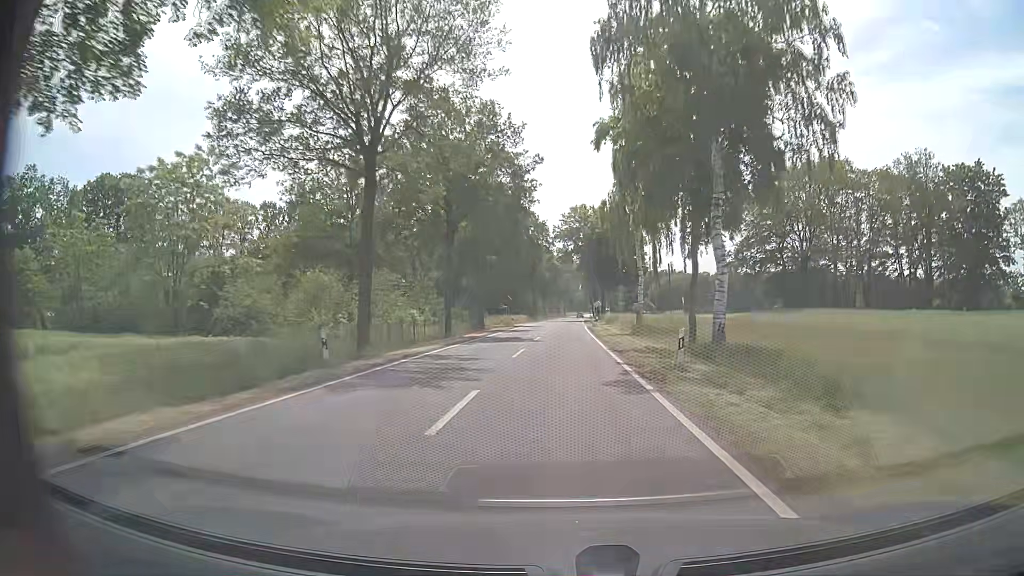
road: tertiary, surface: asphalt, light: Day
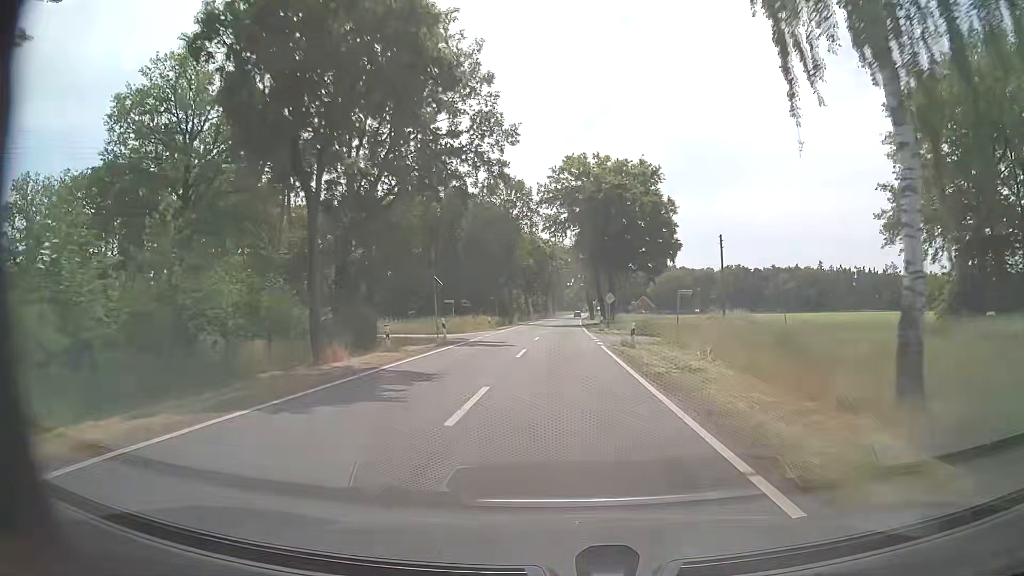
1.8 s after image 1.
(+0.1, +35.6) m; +1°
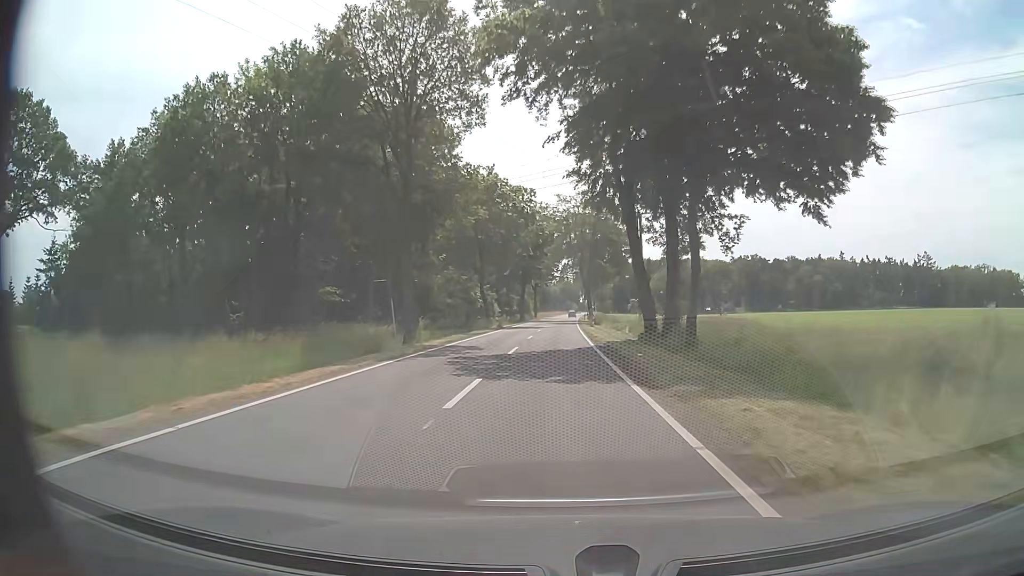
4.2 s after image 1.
(+0.6, +47.1) m; +1°
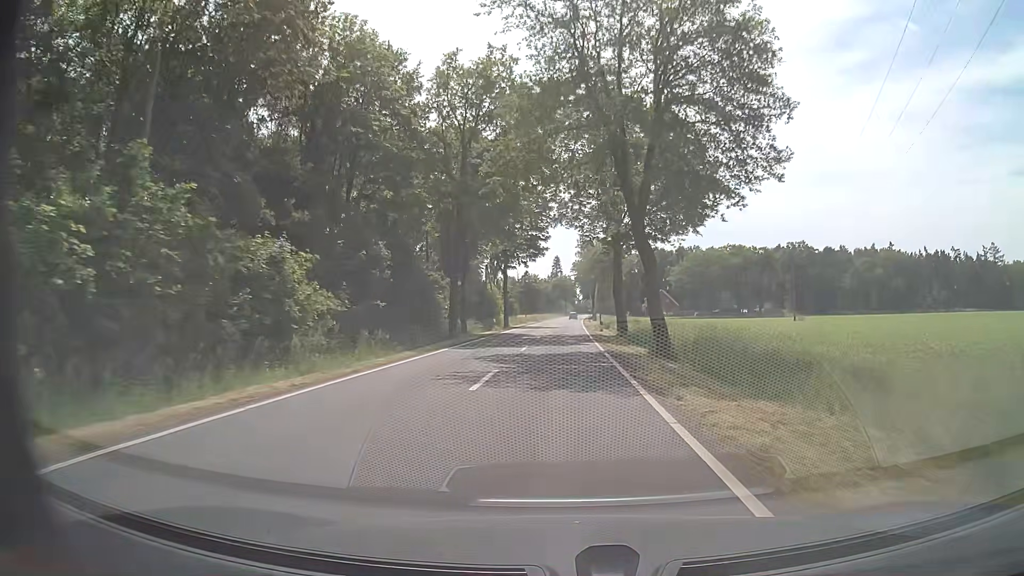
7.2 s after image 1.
(+0.2, +58.4) m; 0°
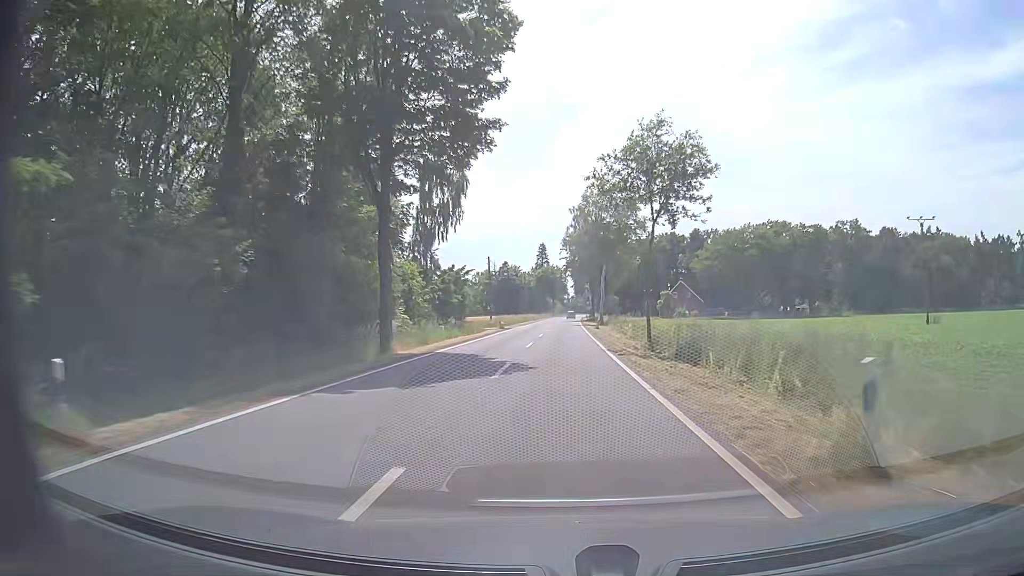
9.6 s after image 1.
(+0.5, +46.3) m; 0°
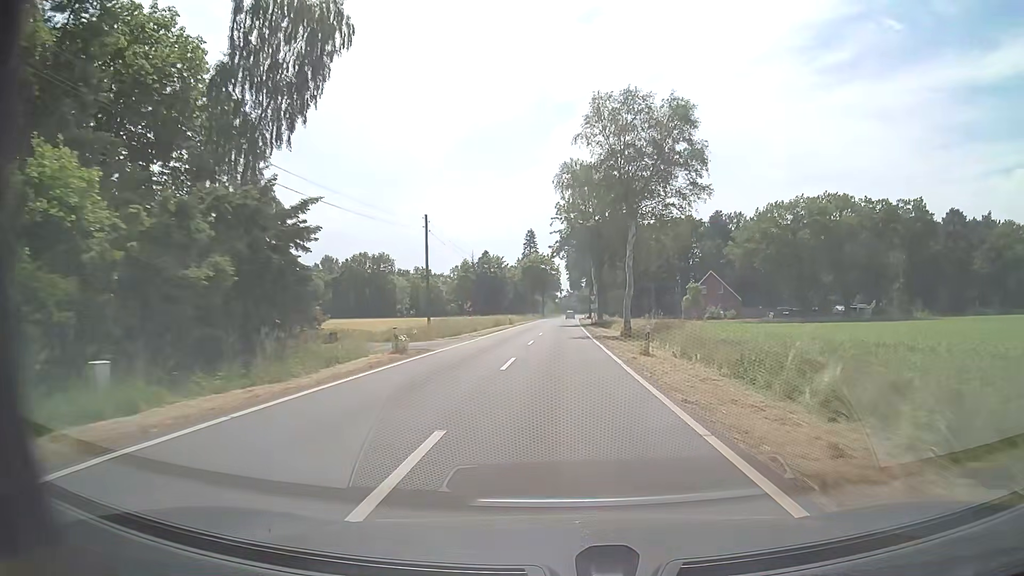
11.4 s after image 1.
(+0.6, +34.7) m; +2°
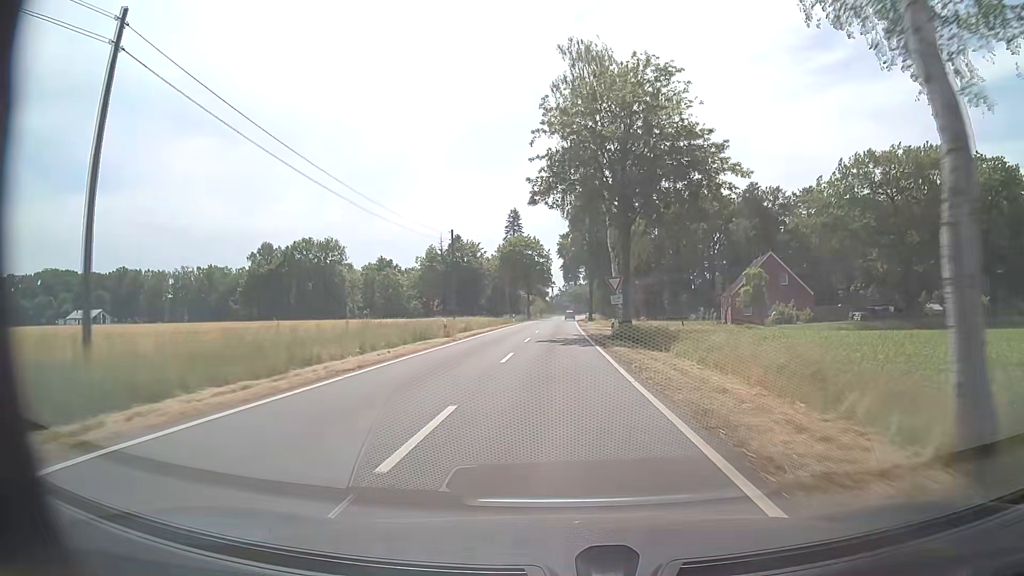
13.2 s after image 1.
(+0.1, +34.5) m; +1°
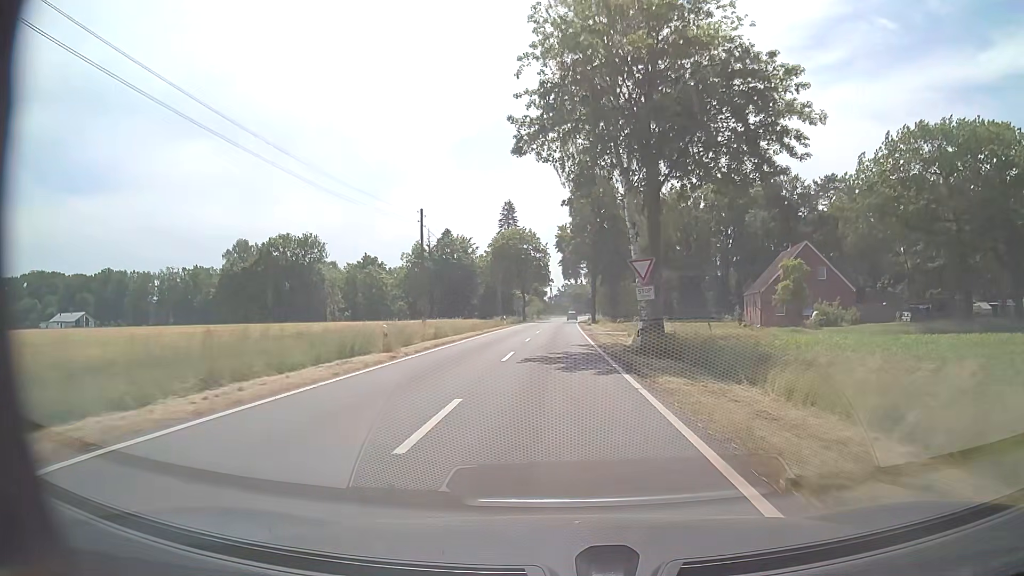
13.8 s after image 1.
(0.0, +11.4) m; 0°
(0, +10) (0, +20) (0, +30) (0, +40) (+1, +50) (+1, +60) (+1, +70) (+1, +80) (+2, +90) (+2, +100) m
